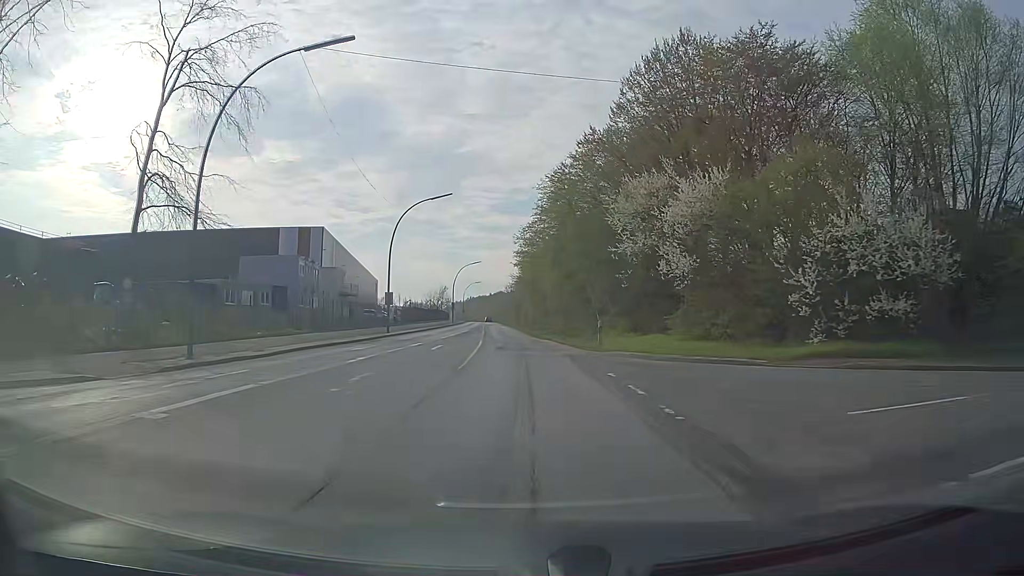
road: secondary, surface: asphalt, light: Day
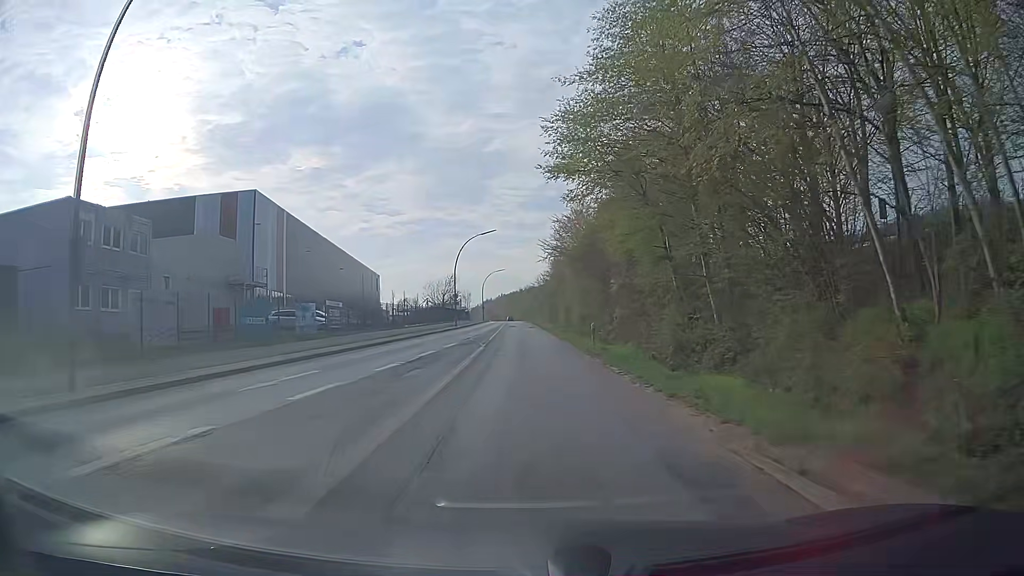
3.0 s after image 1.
(-1.4, +37.9) m; -3°
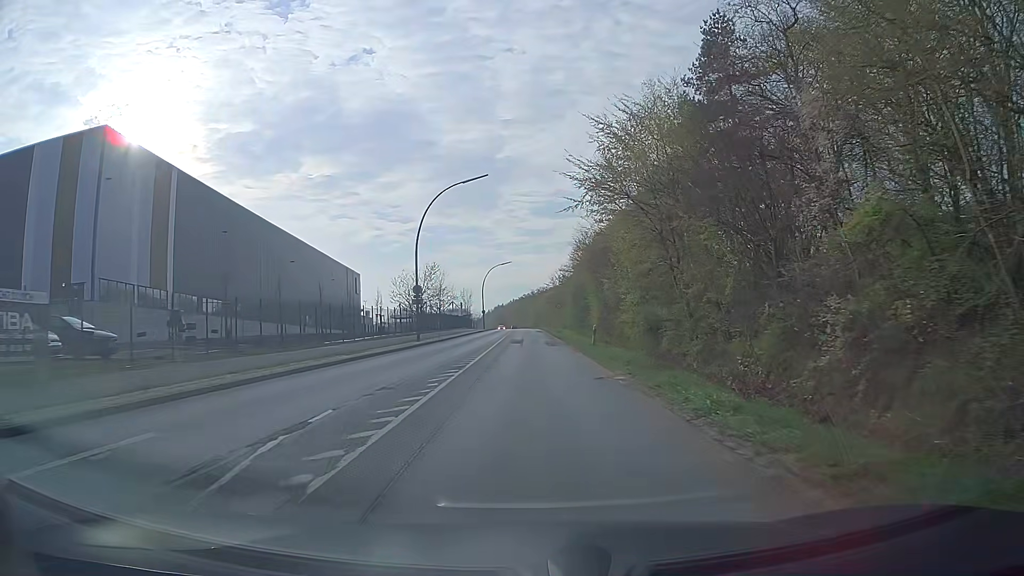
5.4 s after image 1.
(-0.5, +30.4) m; -1°
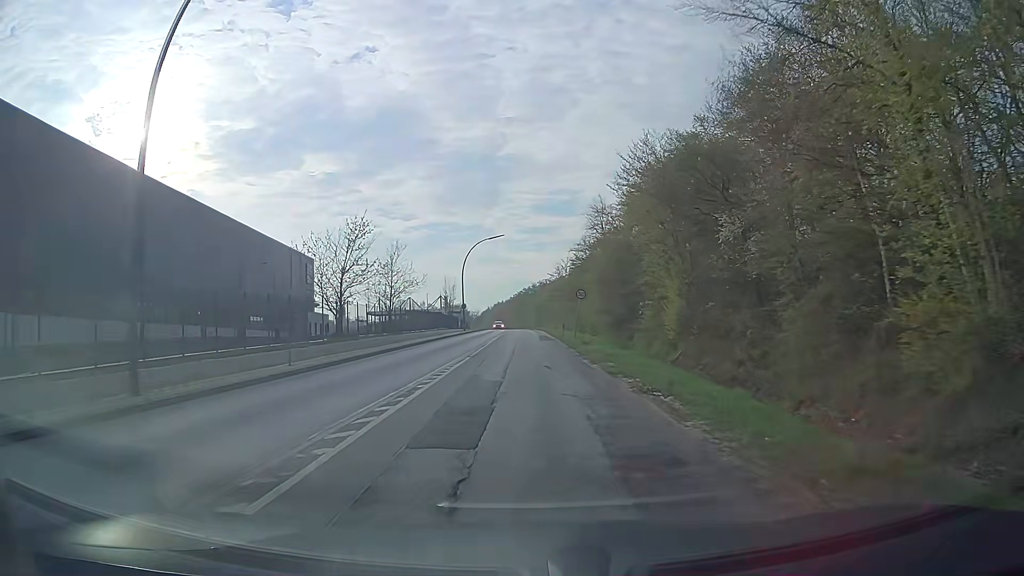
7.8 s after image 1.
(-0.1, +30.4) m; 0°
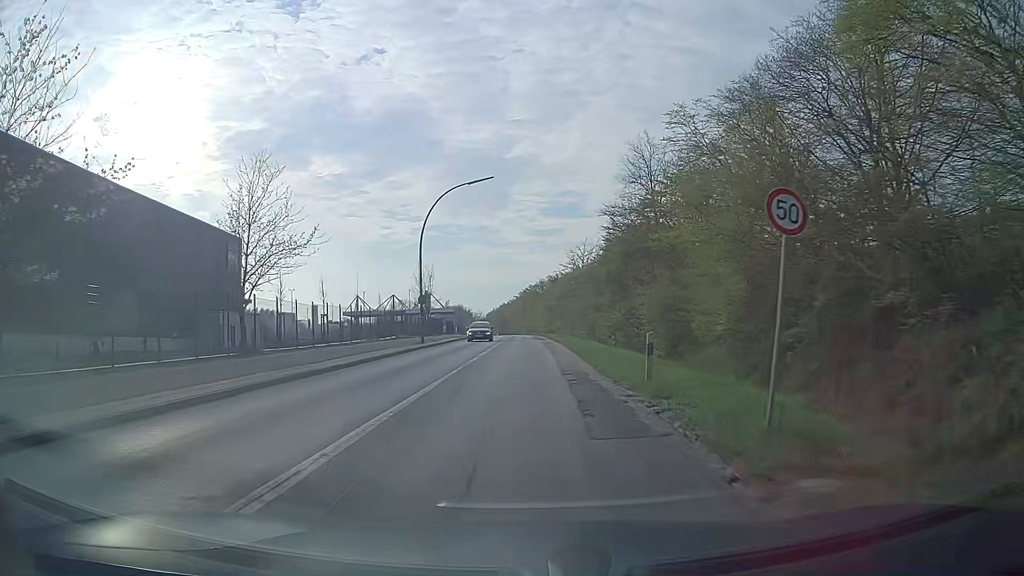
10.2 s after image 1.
(-0.3, +30.4) m; -1°
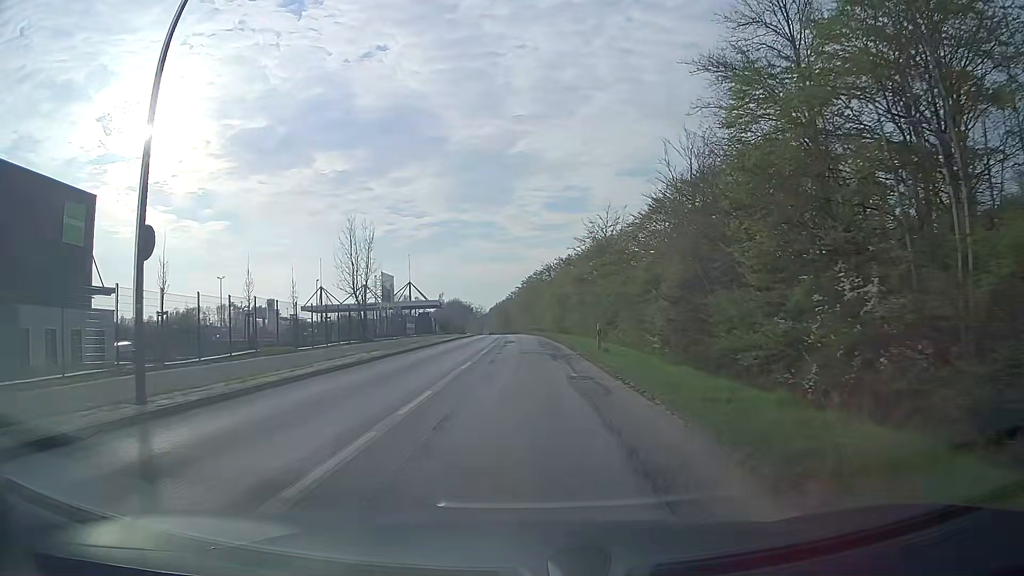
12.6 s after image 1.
(-0.1, +30.5) m; 0°
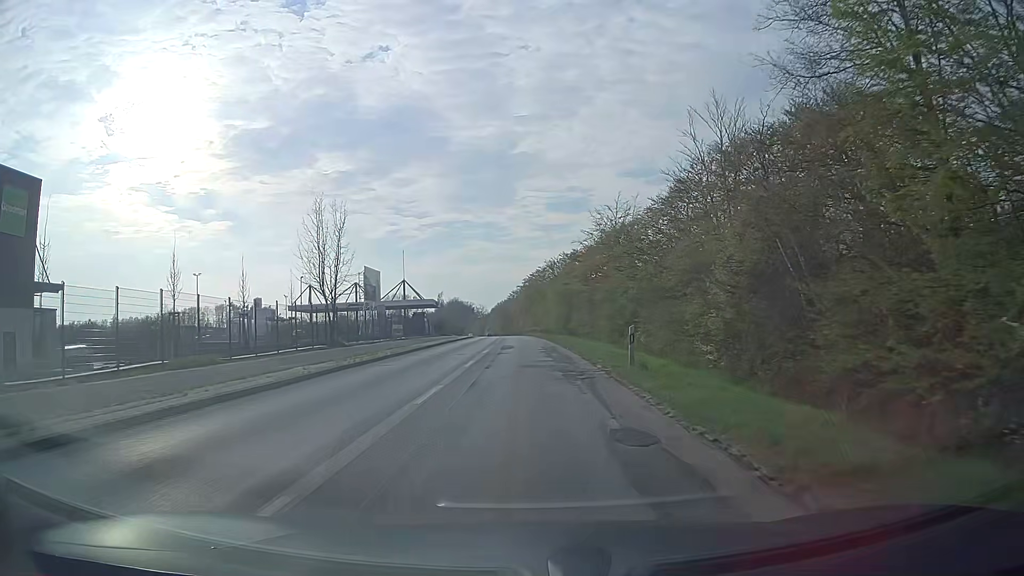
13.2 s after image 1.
(0.0, +7.7) m; 0°
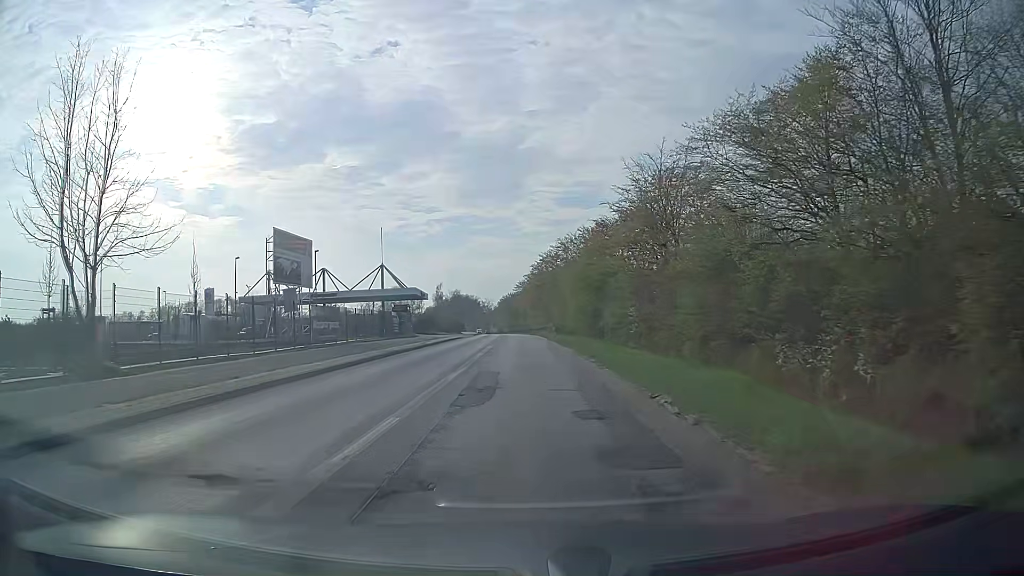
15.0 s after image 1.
(-0.2, +23.0) m; 0°
(0, +10) (0, +20) (0, +30) (-1, +40) (-1, +50) (-1, +60) (-2, +70) (-2, +80) (-3, +90) (-3, +100) m
